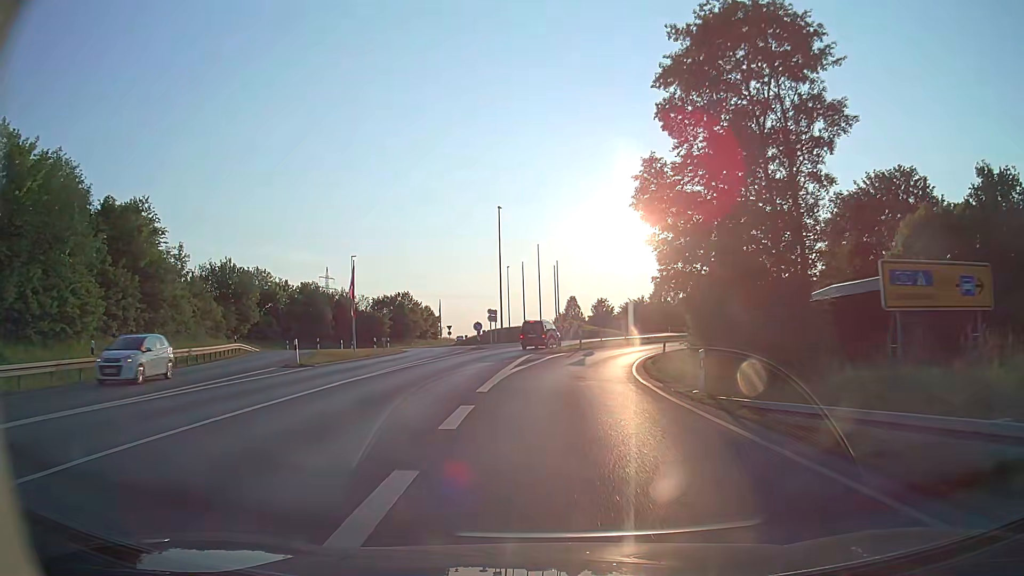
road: primary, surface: asphalt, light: Day
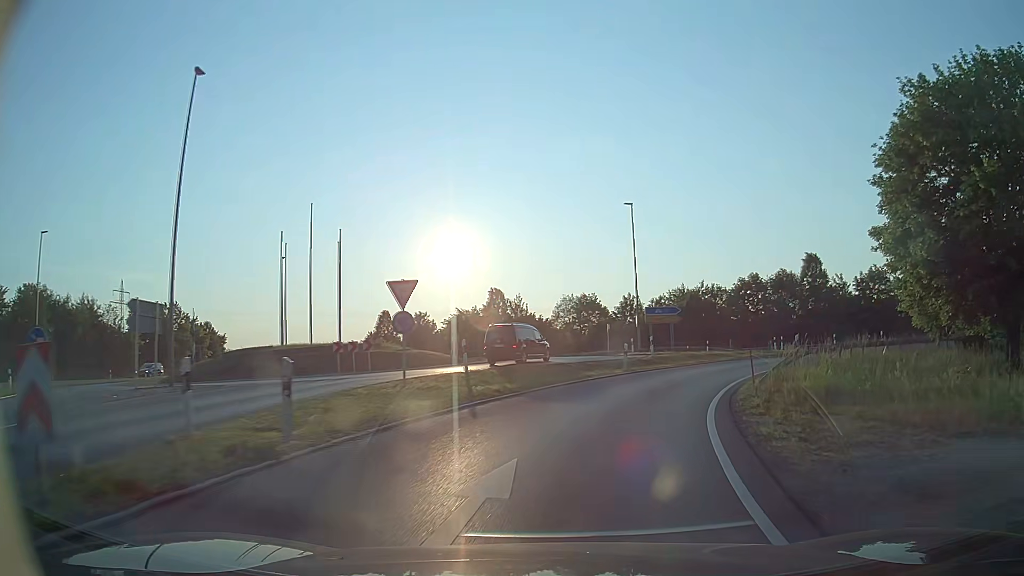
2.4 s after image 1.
(+2.4, +31.9) m; +14°
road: trunk_link
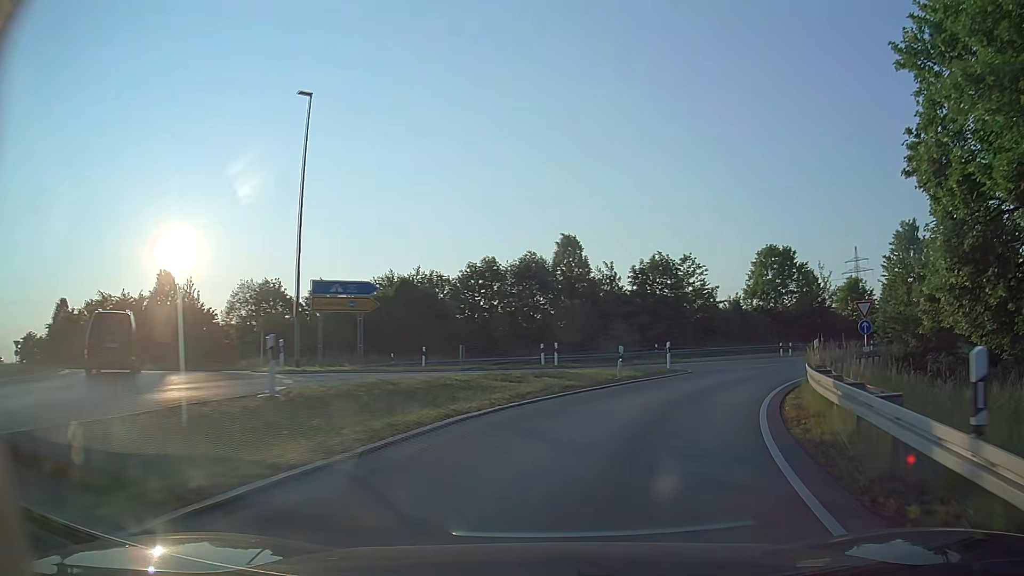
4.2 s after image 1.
(+4.6, +22.2) m; +24°
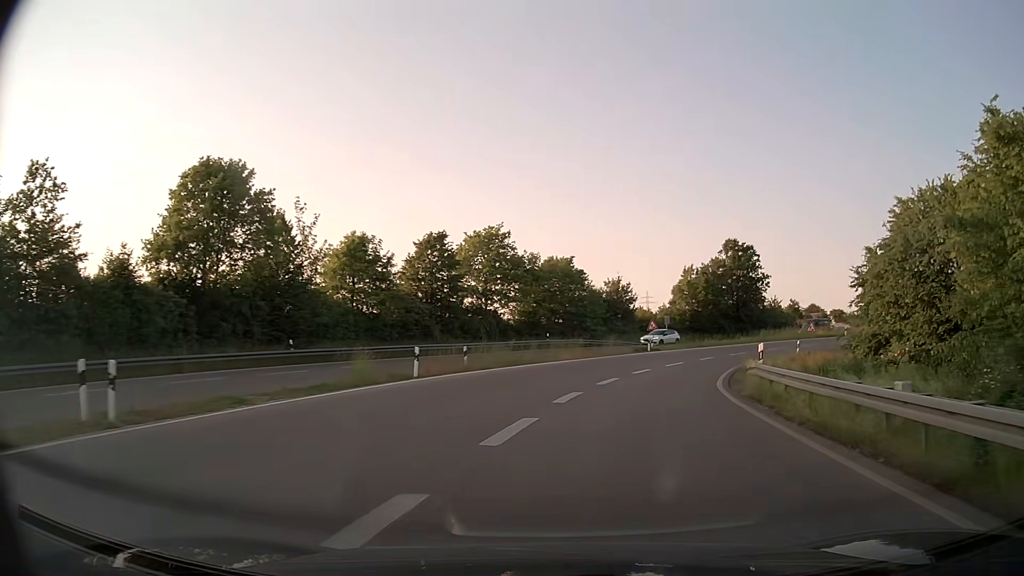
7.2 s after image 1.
(+15.4, +35.2) m; +44°
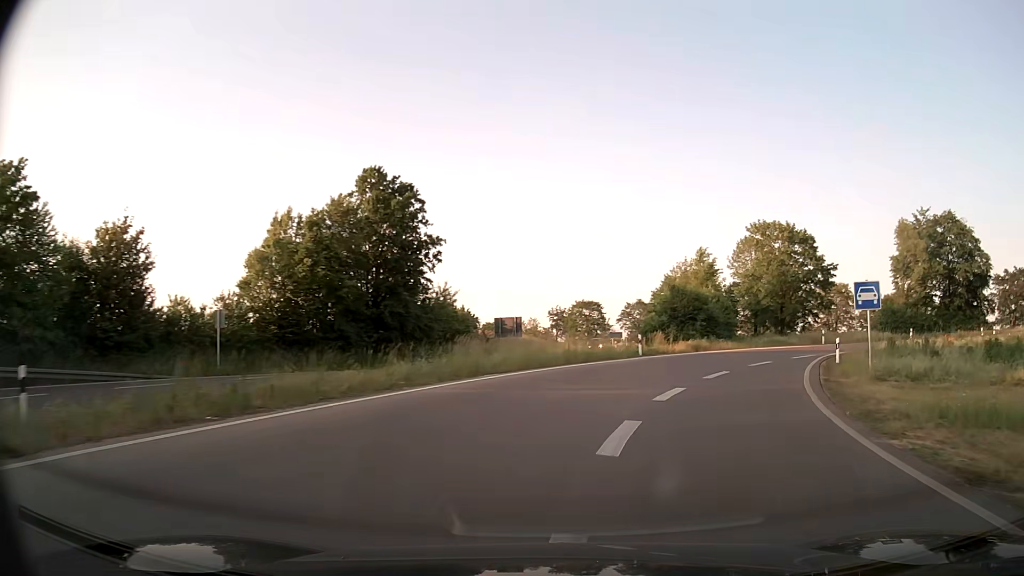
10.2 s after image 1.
(+10.1, +40.8) m; +31°
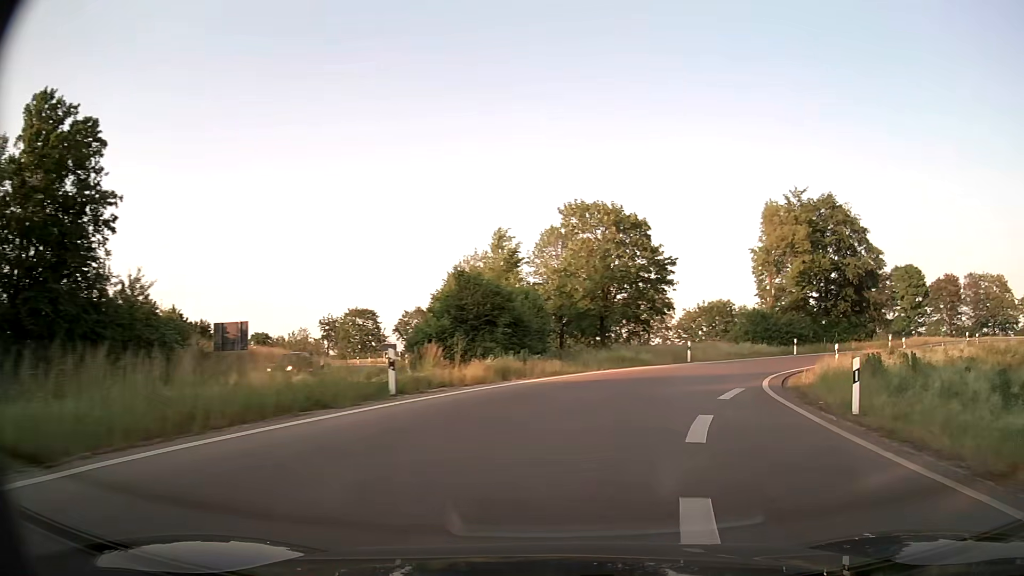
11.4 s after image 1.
(+2.6, +16.7) m; +18°
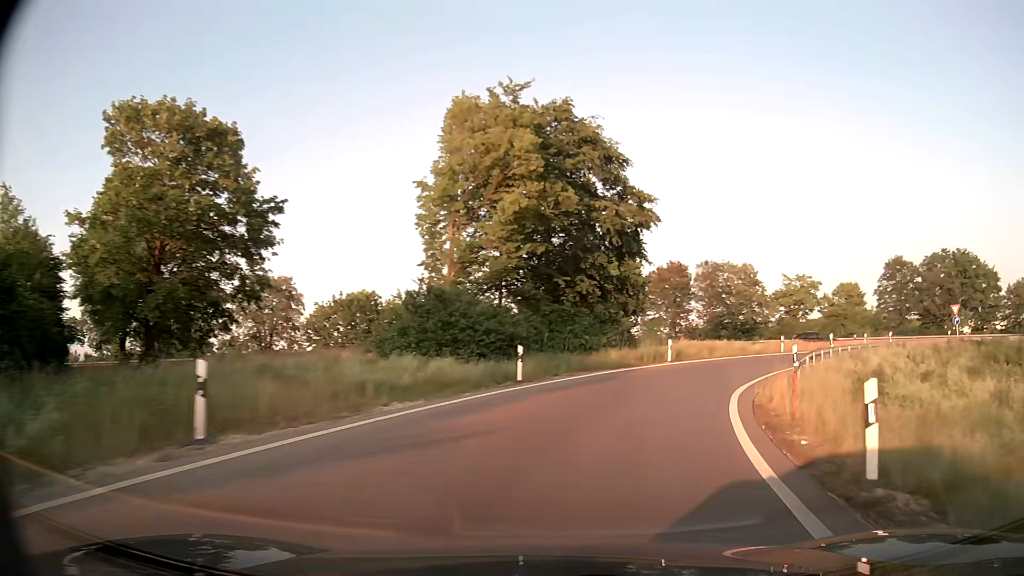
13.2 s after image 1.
(+6.3, +24.1) m; +30°
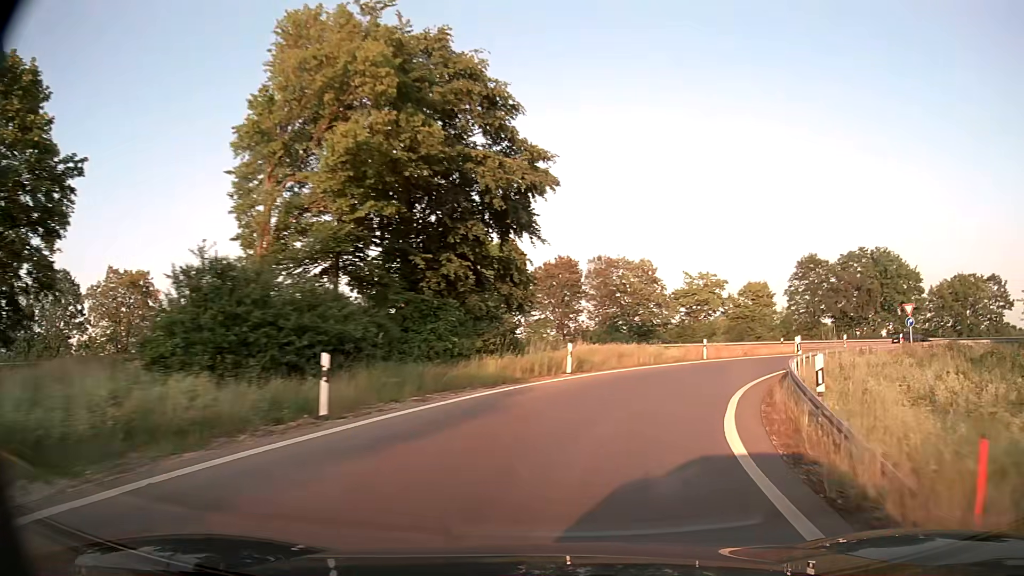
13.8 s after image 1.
(+0.7, +8.4) m; +10°
(+1, +10) (+4, +19) (+9, +28) (+15, +36) (+23, +42) (+32, +47) (+41, +51) (+50, +54) (+60, +56) (+70, +58) m
